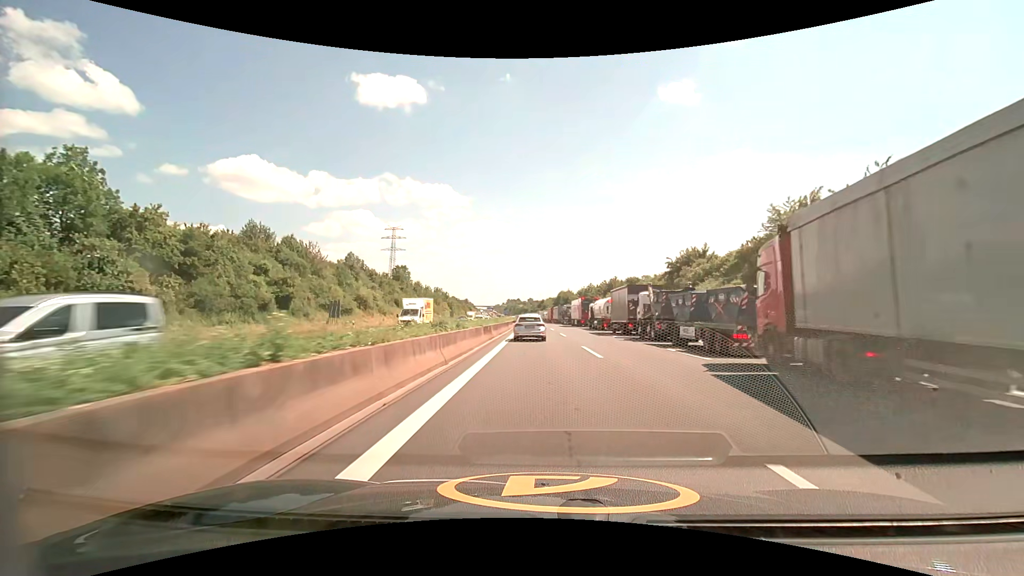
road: motorway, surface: asphalt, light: Day
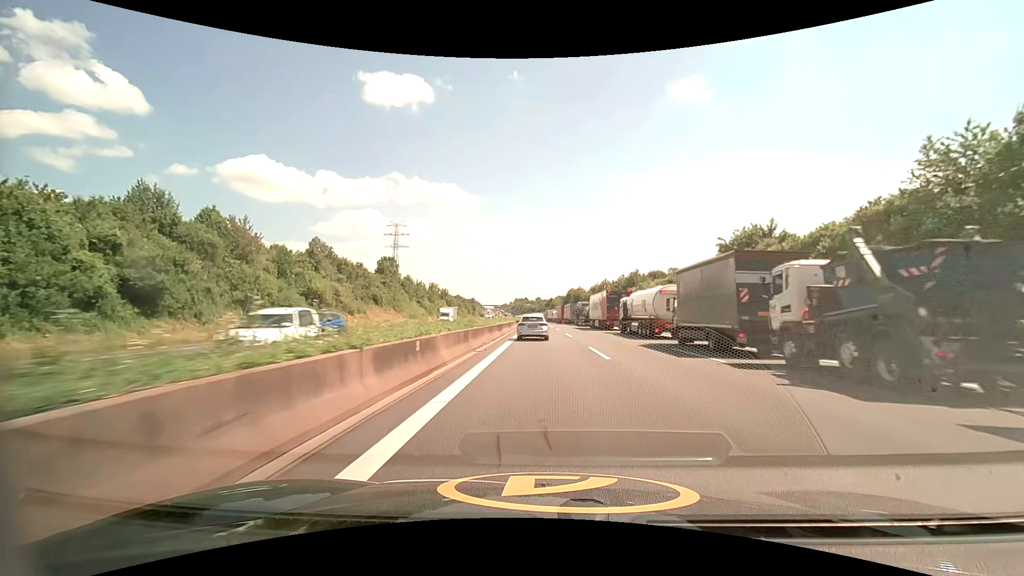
(-0.1, +19.1) m; -1°
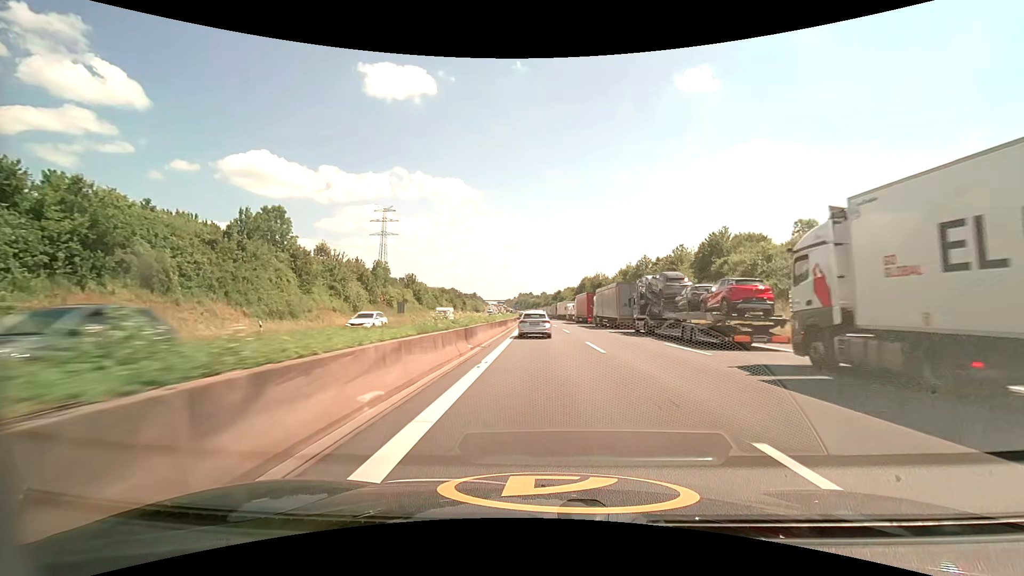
(-0.3, +52.5) m; -1°
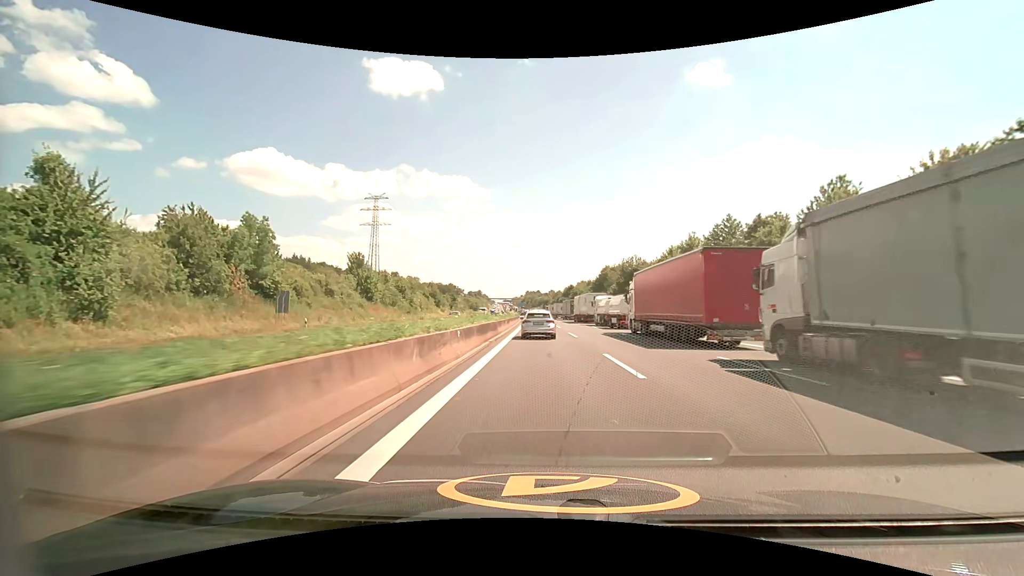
(-0.3, +42.6) m; -1°
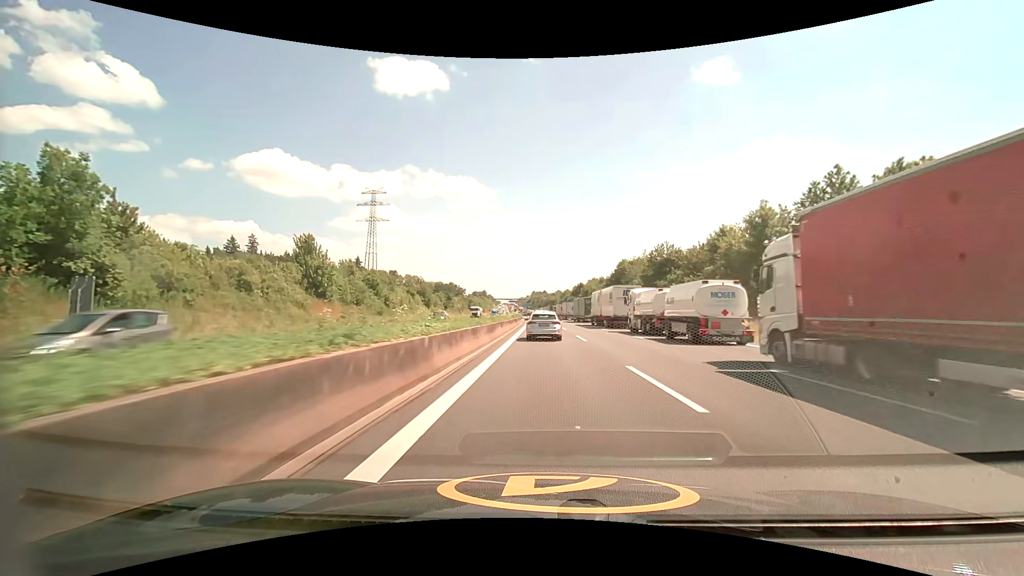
(-0.1, +21.0) m; -1°
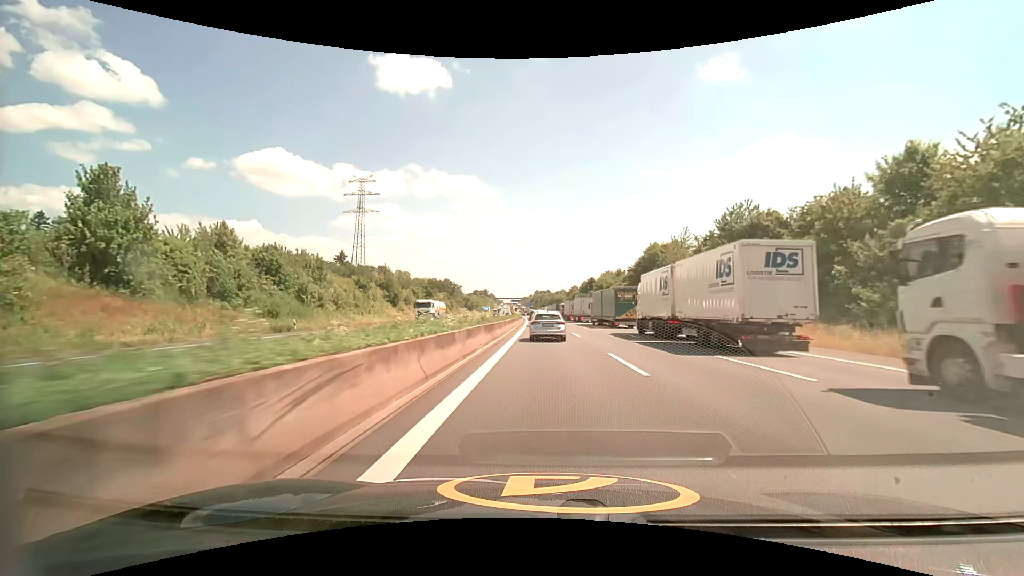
(-0.2, +31.8) m; 0°
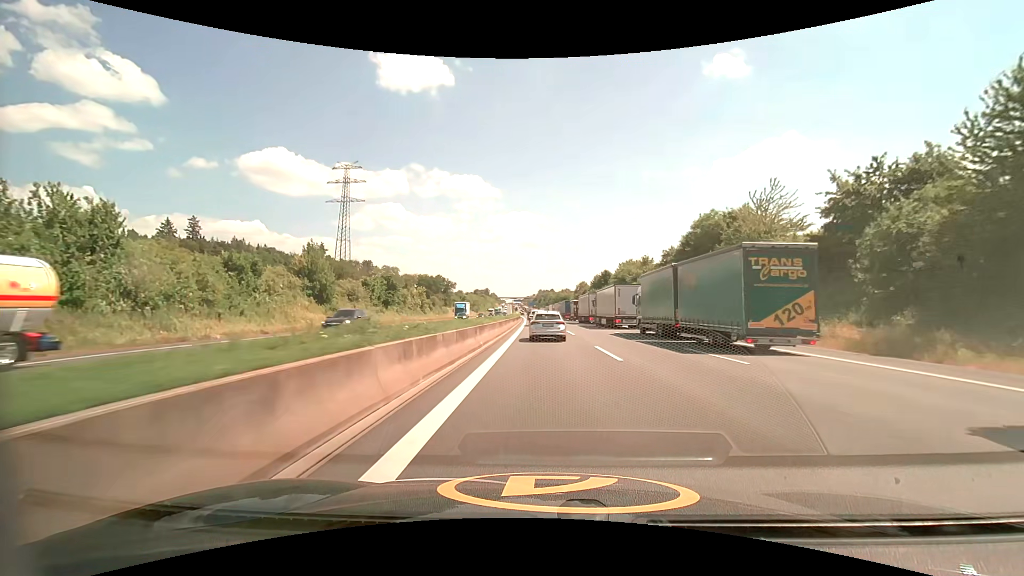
(-0.1, +32.6) m; 0°
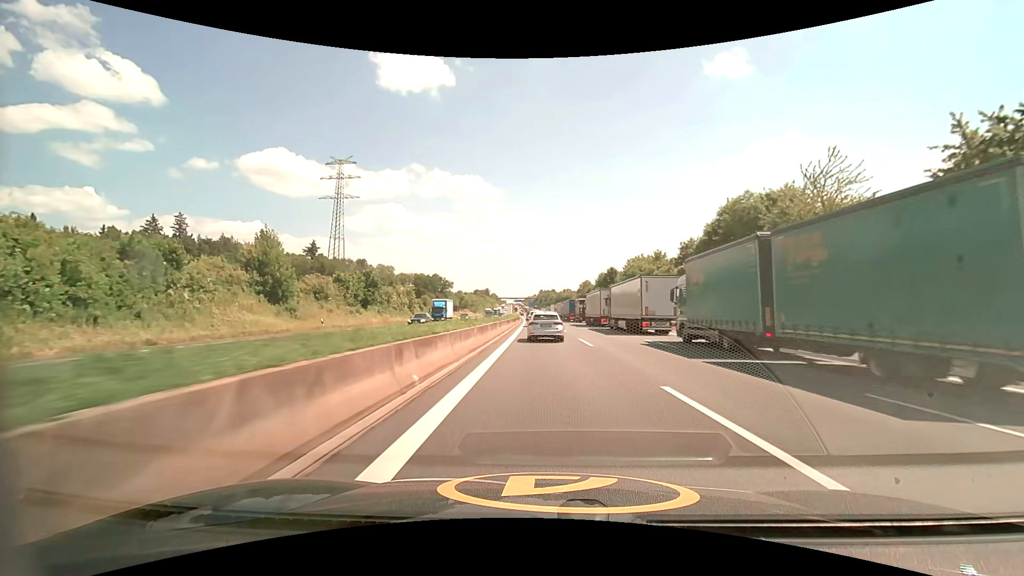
(0.0, +11.1) m; 0°
(0, +10) (0, +20) (0, +30) (0, +40) (0, +50) (-1, +60) (-1, +70) (-1, +80) (-1, +90) (-2, +100) m
